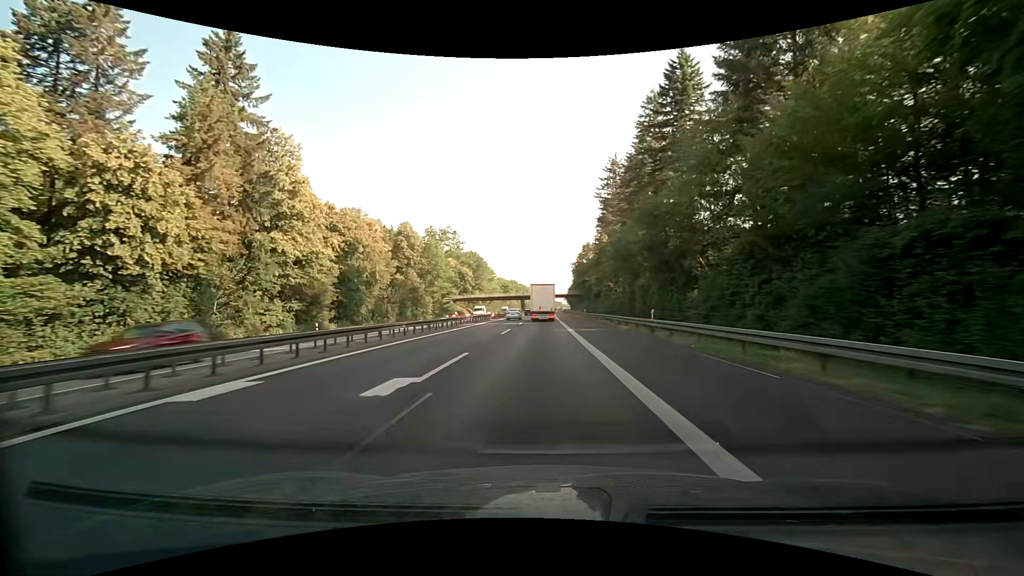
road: motorway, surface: asphalt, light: Day
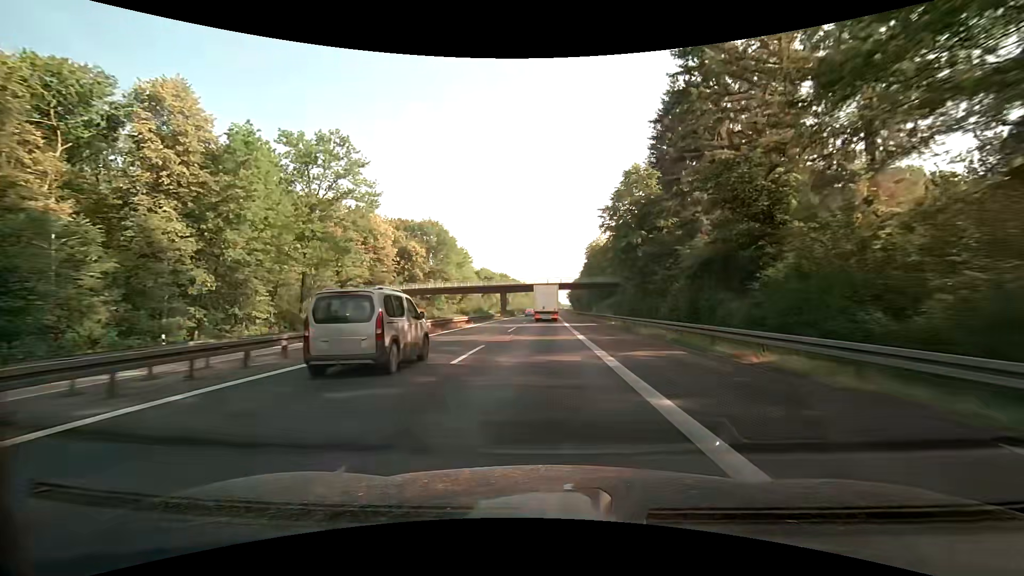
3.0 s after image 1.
(+0.2, +69.3) m; 0°
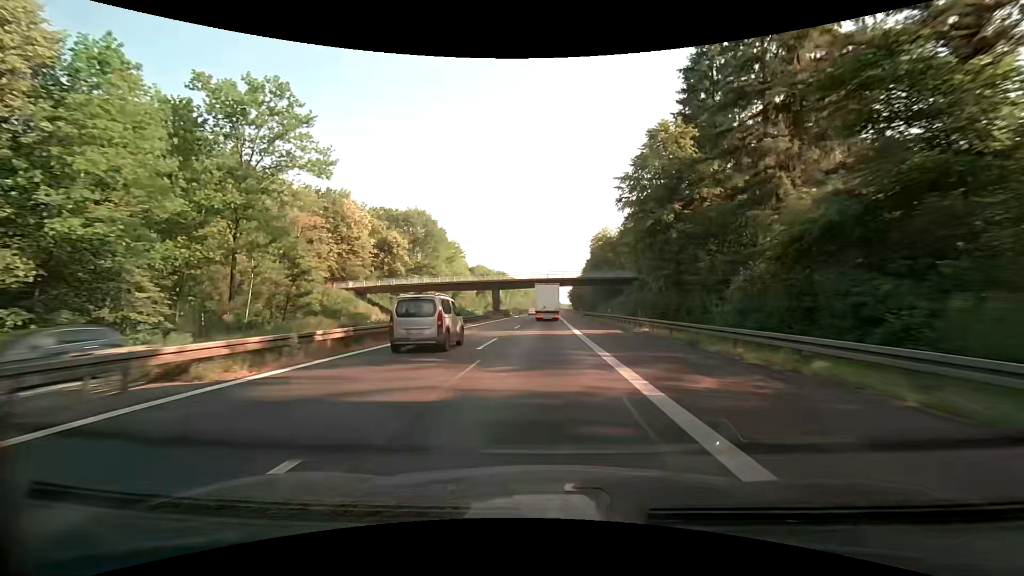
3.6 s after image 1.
(0.0, +13.8) m; 0°
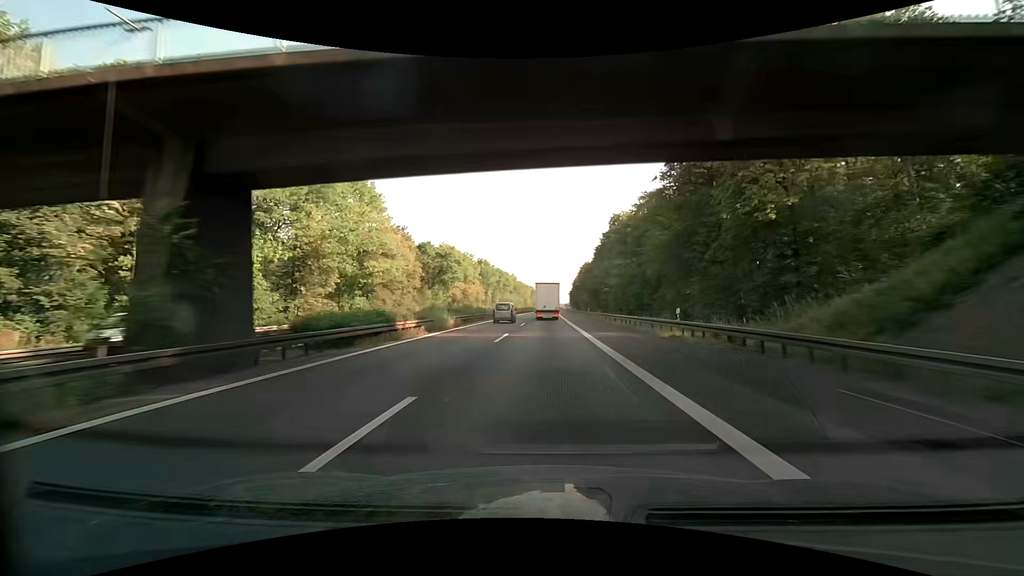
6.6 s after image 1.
(+0.6, +69.2) m; +1°
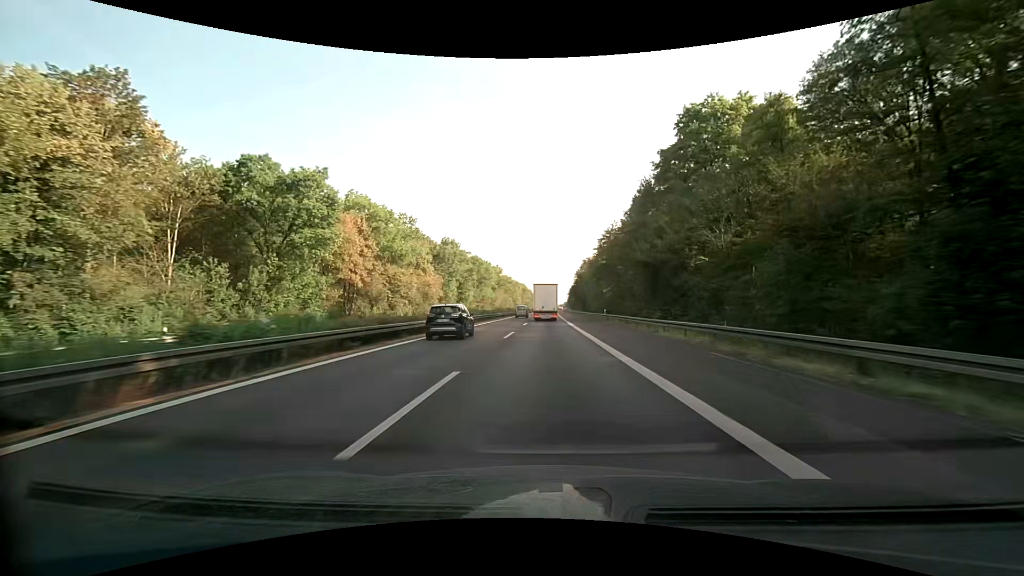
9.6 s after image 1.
(-0.1, +69.2) m; +1°
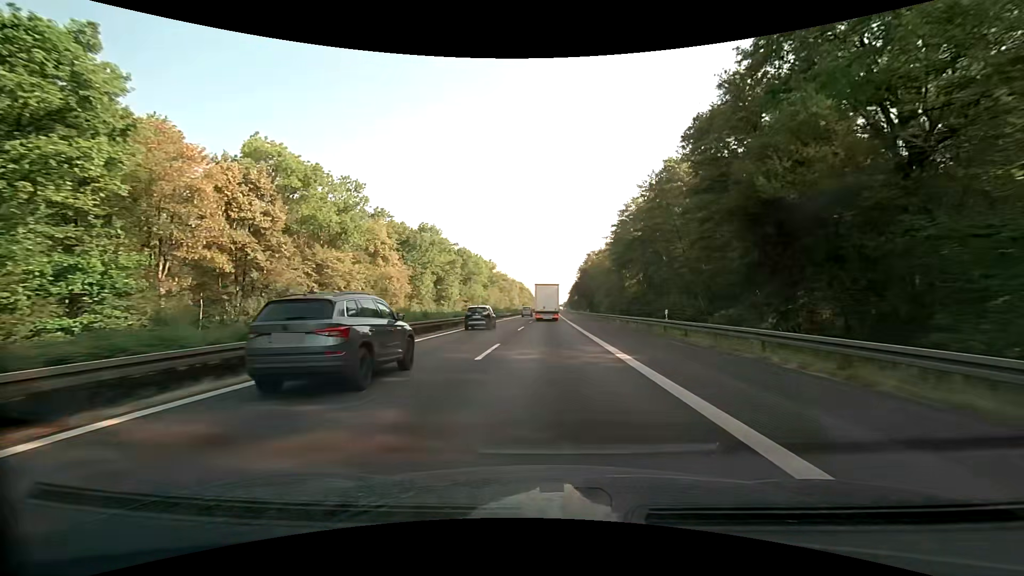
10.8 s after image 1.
(0.0, +27.7) m; 0°
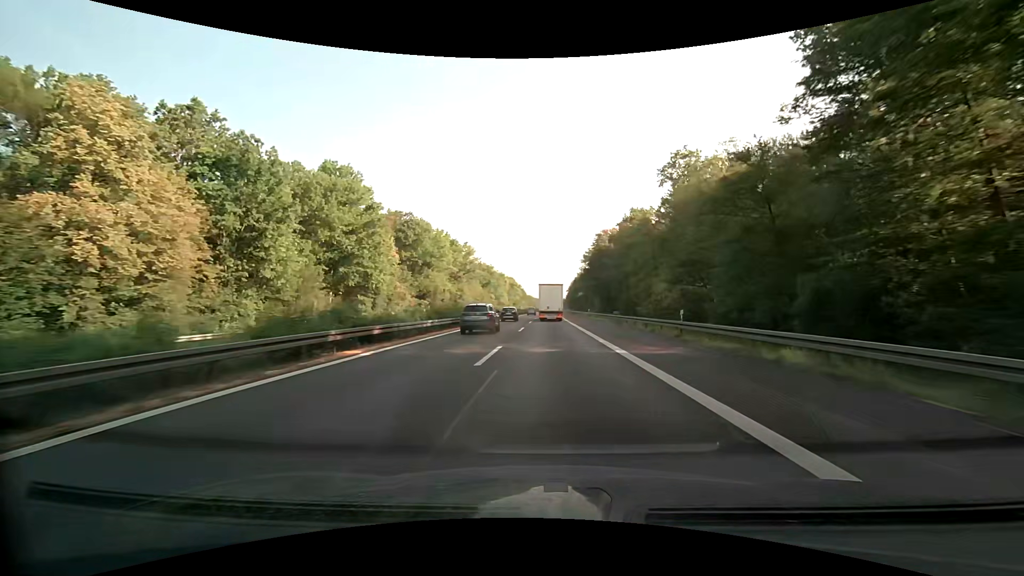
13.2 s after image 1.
(+0.2, +55.5) m; 0°
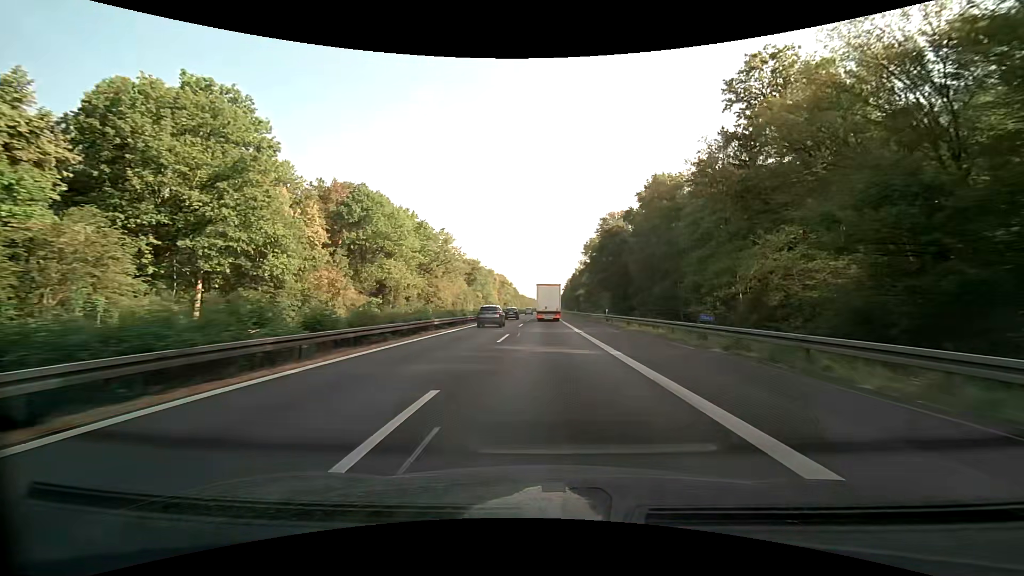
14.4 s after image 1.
(+0.3, +27.7) m; +1°
(0, +10) (0, +20) (0, +30) (0, +40) (0, +50) (0, +60) (0, +70) (0, +80) (0, +90) (0, +100) m
